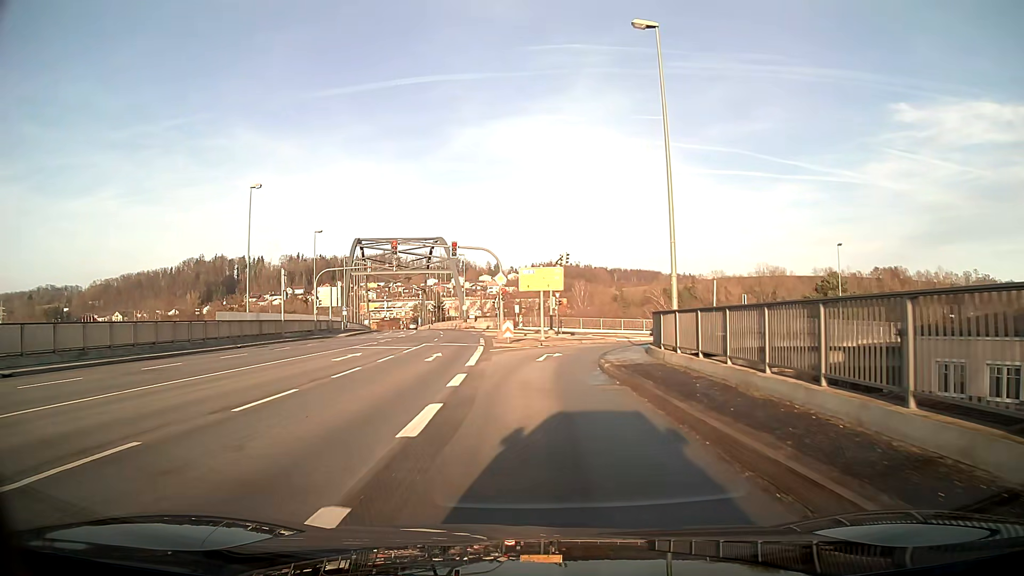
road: primary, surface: asphalt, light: Day
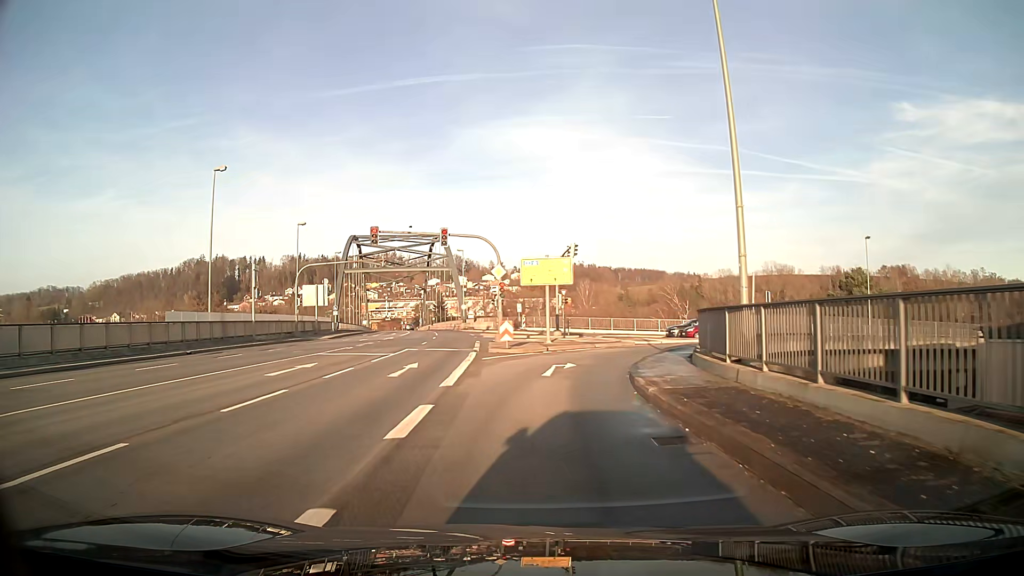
(0.0, +6.0) m; 0°
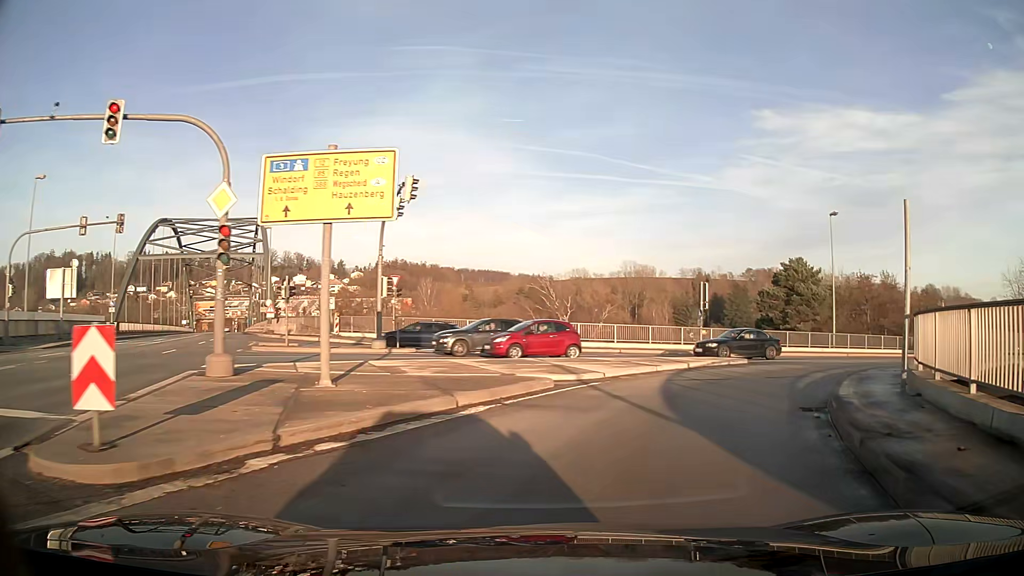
(+1.8, +21.1) m; +16°
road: primary_link
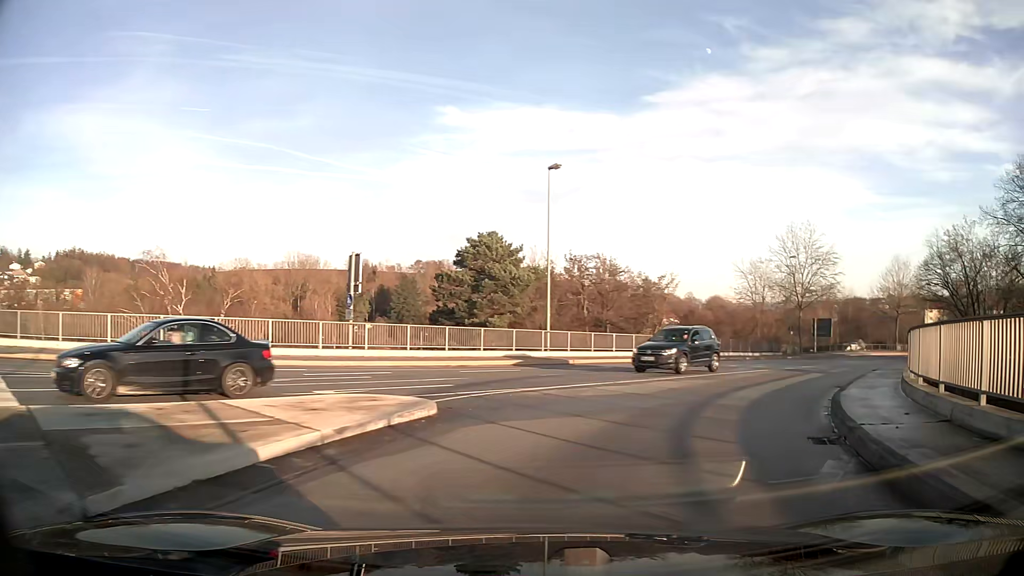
(+3.6, +14.4) m; +29°
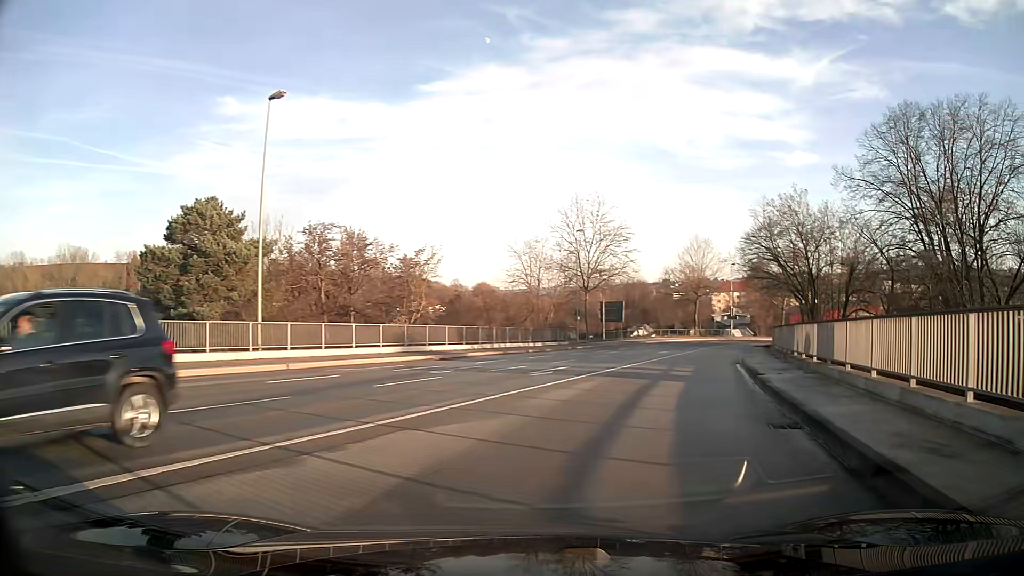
(+1.8, +10.3) m; +19°
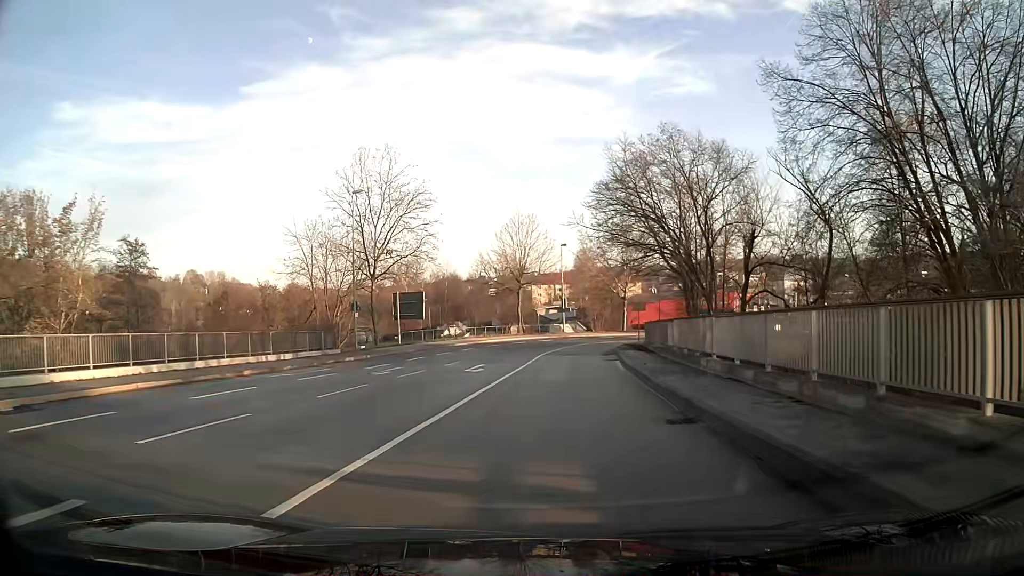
(+2.8, +17.9) m; +14°
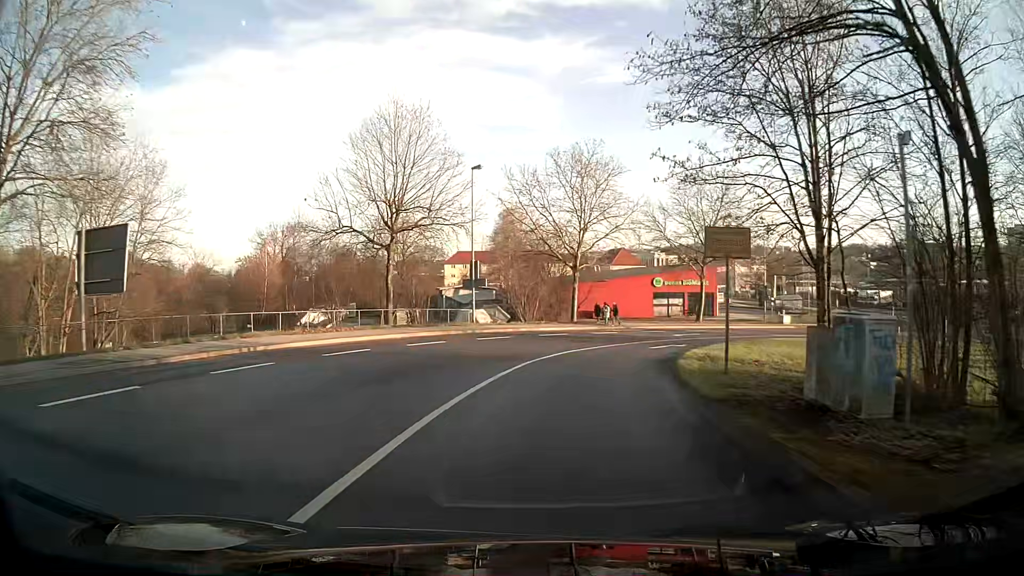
(+2.0, +34.3) m; +8°
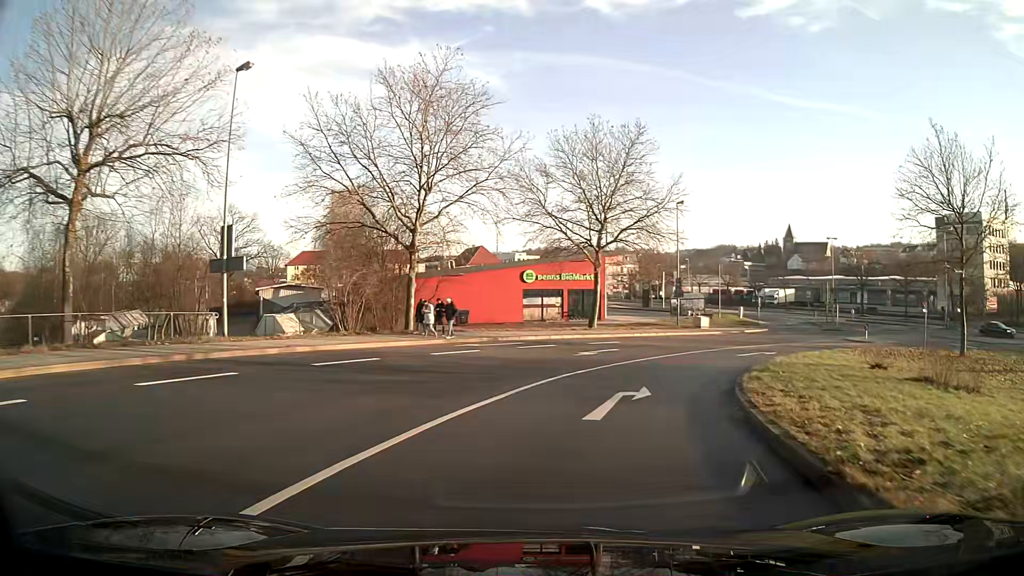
(+1.9, +19.3) m; +12°
